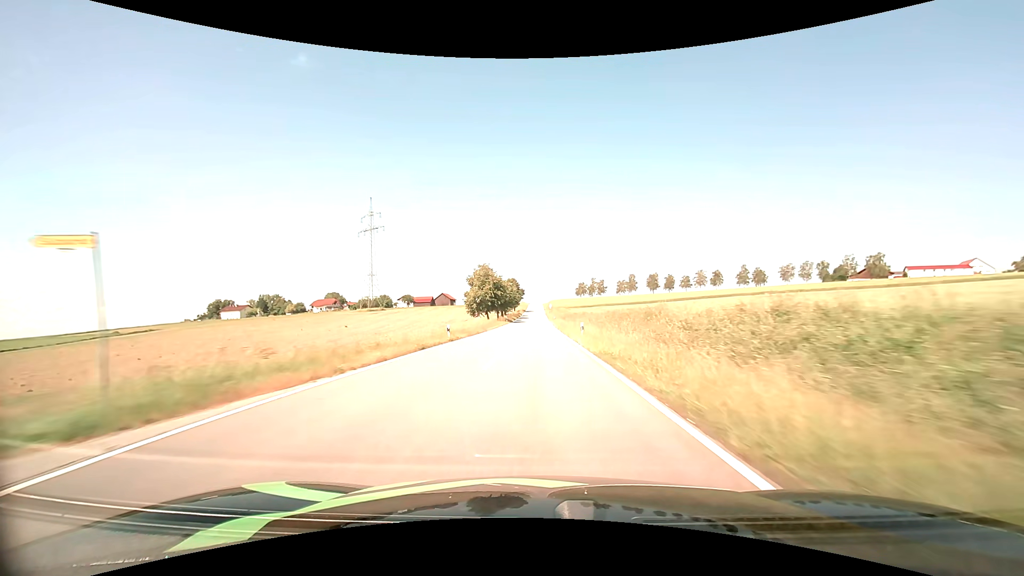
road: tertiary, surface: asphalt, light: Day
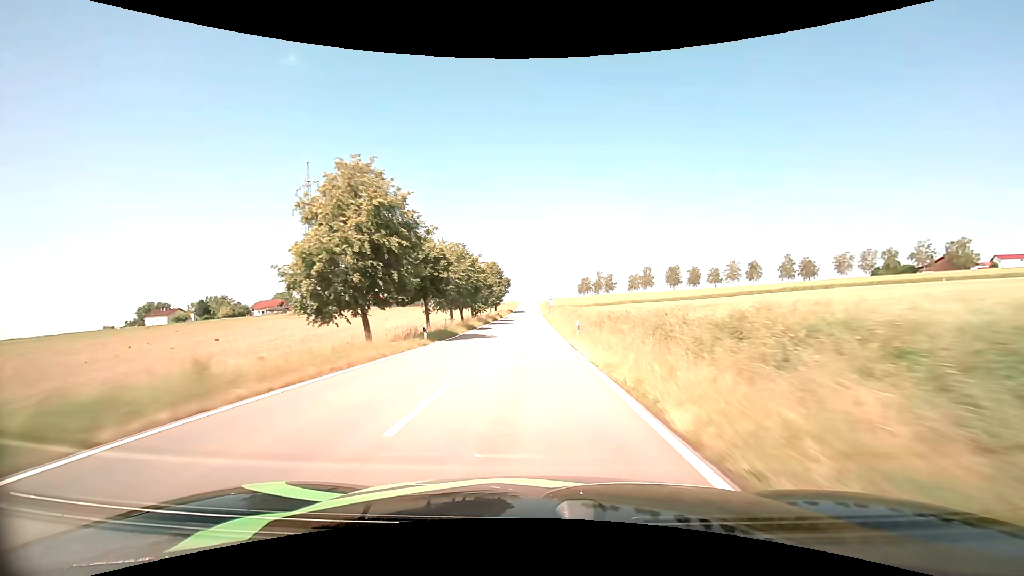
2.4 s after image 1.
(+0.2, +56.3) m; +1°
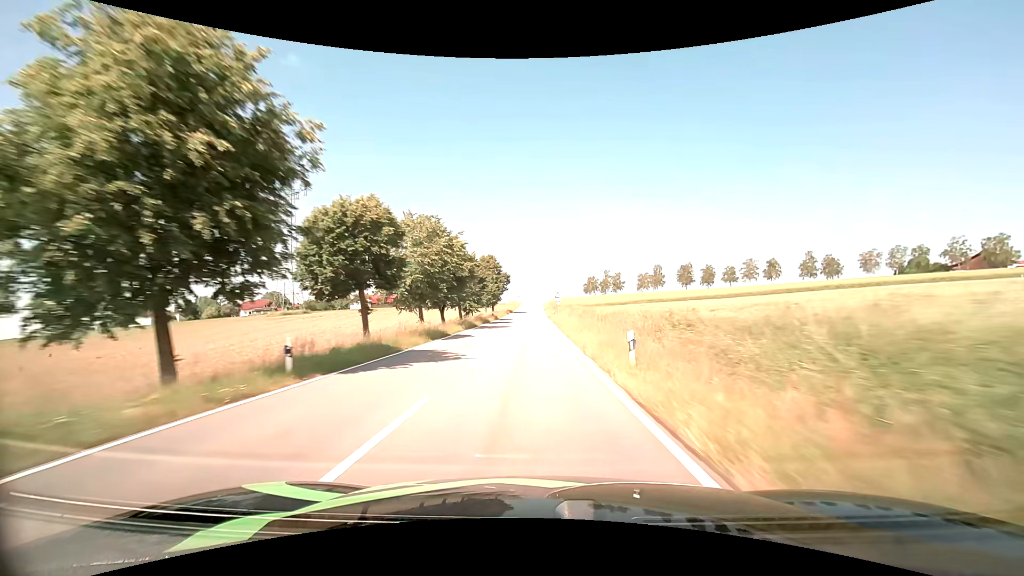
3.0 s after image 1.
(0.0, +14.2) m; 0°
(0, +10) (0, +20) (0, +30) (0, +40) (0, +50) (-1, +60) (-1, +70) (-1, +80) (-1, +90) (0, +100) m
